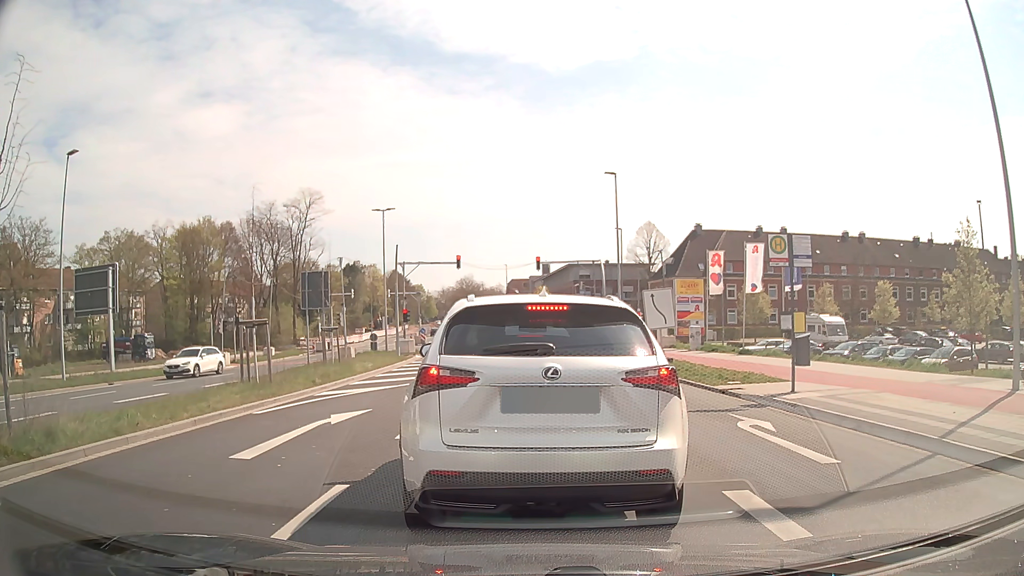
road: secondary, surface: asphalt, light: Day
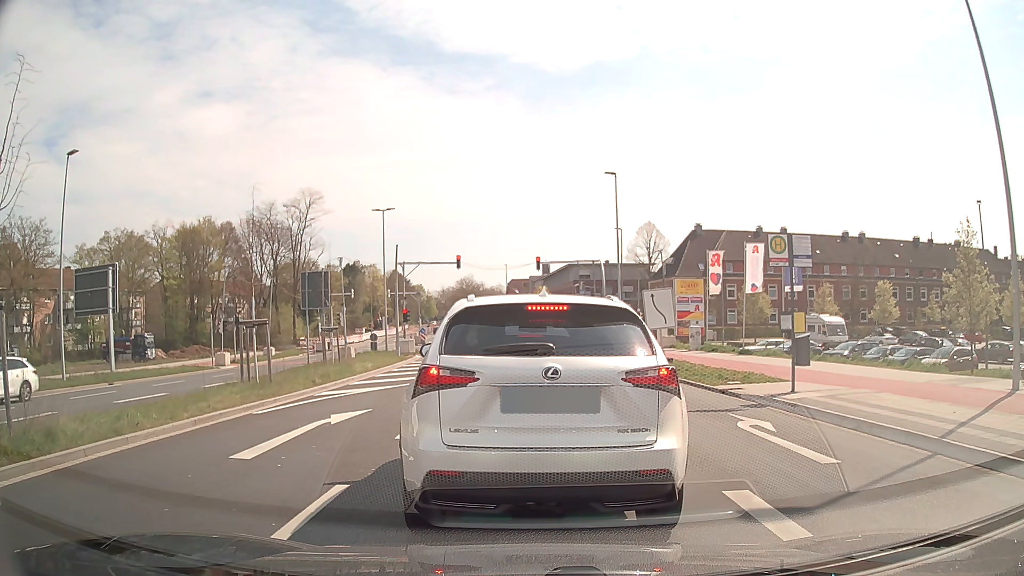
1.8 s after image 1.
(0.0, 0.0) m; 0°
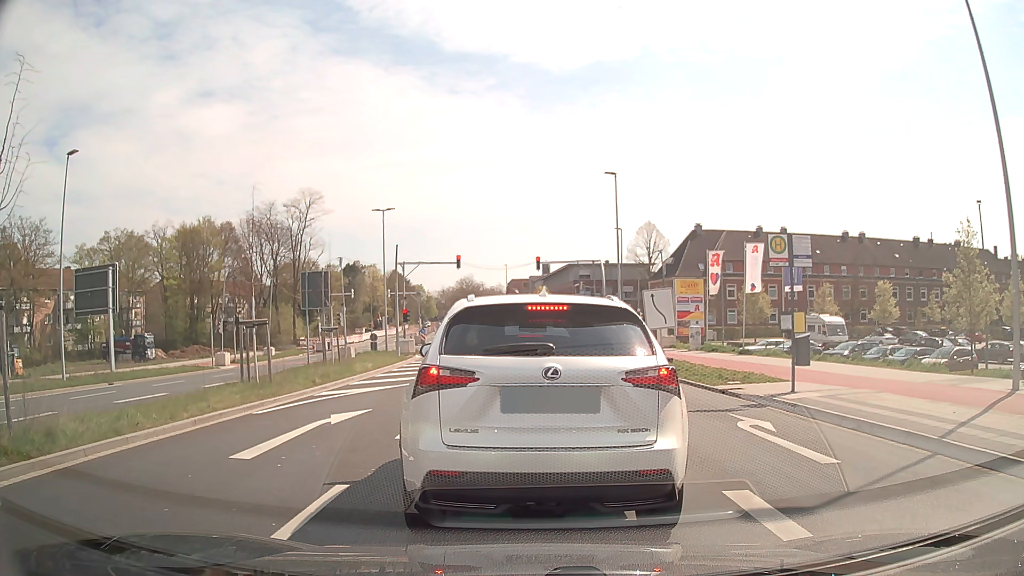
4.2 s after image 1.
(0.0, 0.0) m; 0°
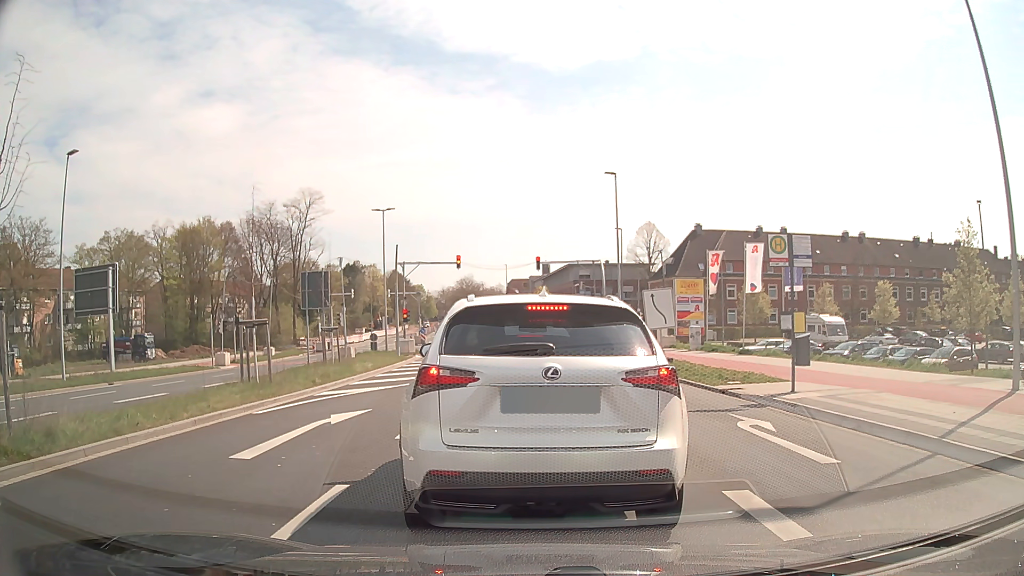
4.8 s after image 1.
(0.0, 0.0) m; 0°
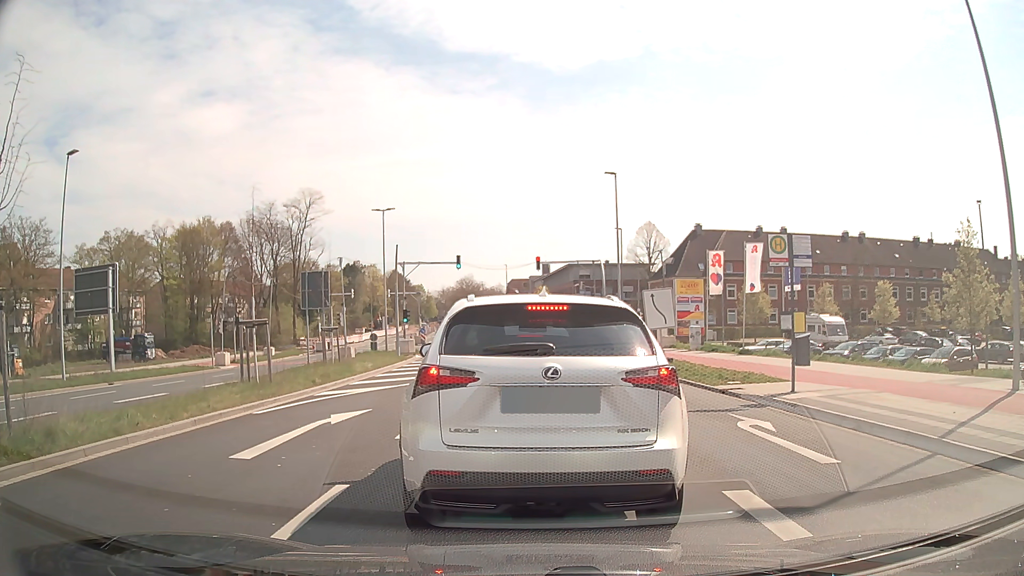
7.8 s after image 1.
(0.0, 0.0) m; 0°
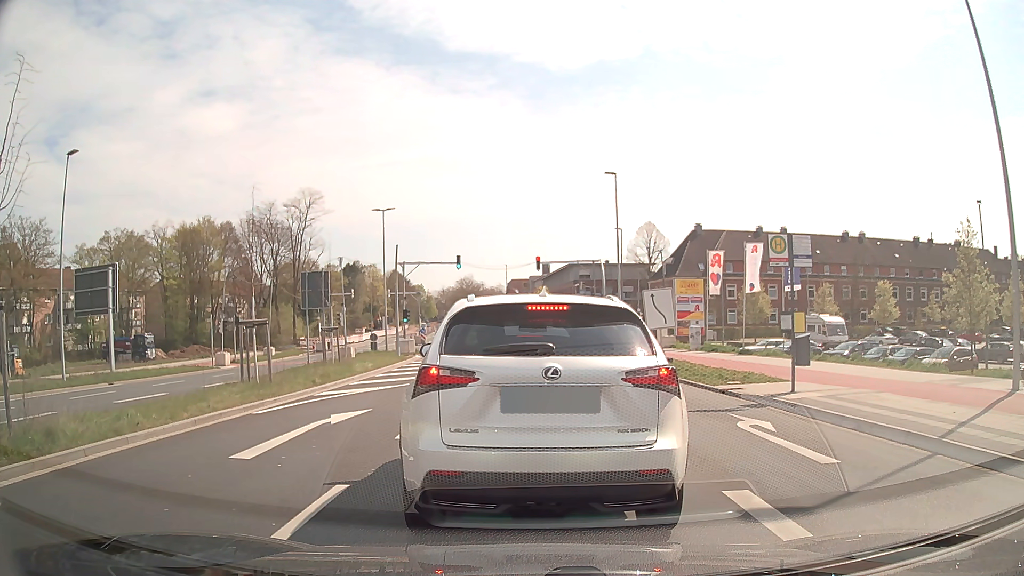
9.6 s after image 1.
(0.0, 0.0) m; 0°
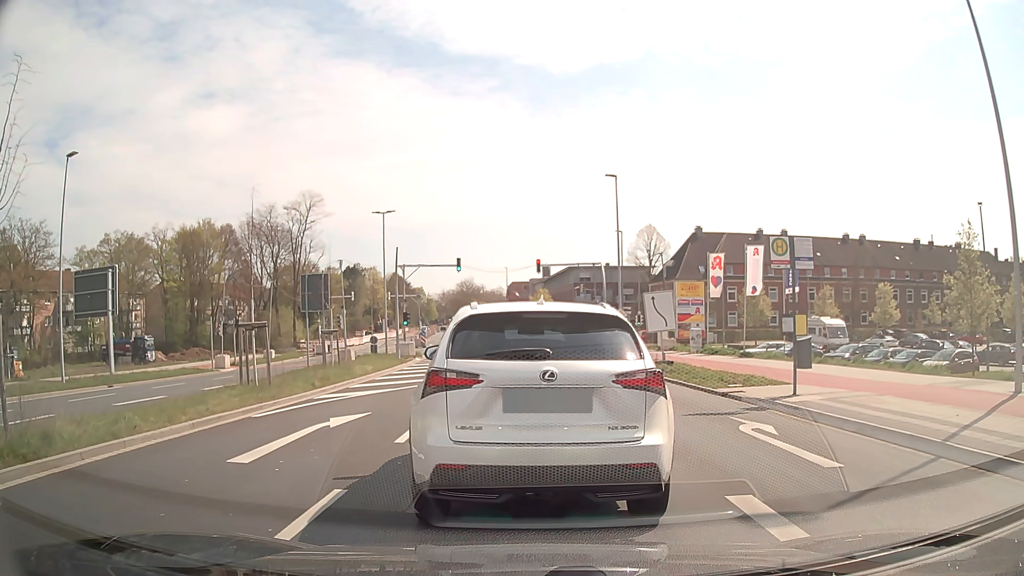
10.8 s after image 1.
(0.0, +0.1) m; 0°
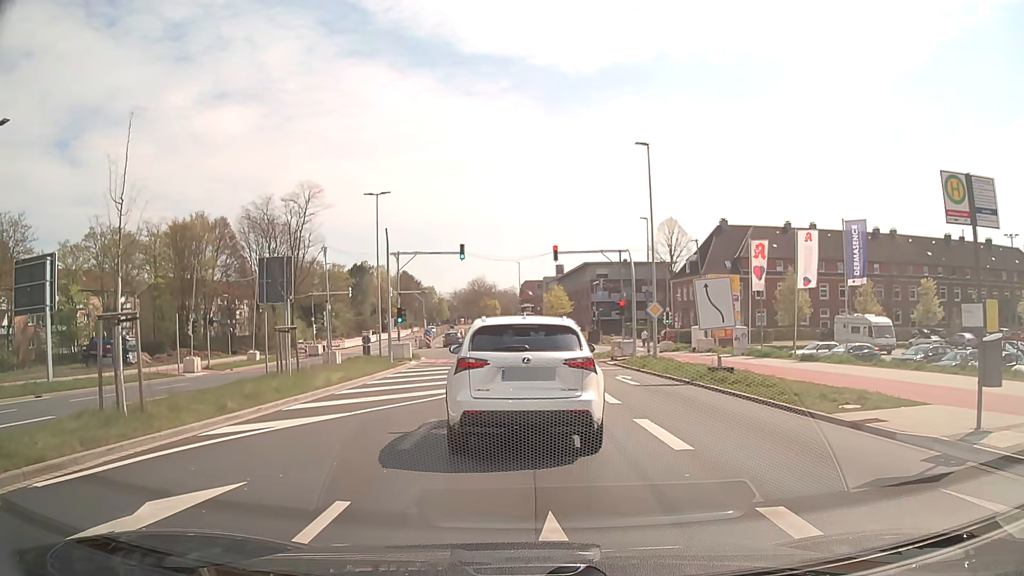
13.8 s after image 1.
(-0.1, +6.8) m; -1°
(0, +10) (0, +20) (-1, +30) (-1, +40) (-3, +50) (-5, +60) (-7, +69) (-9, +79) (-11, +89) (-12, +99) m
